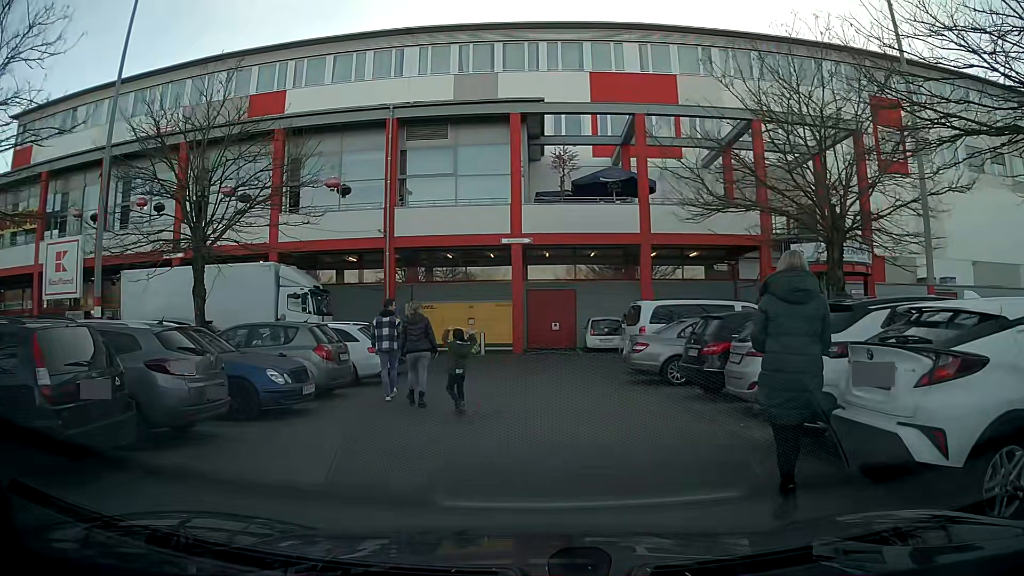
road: service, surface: asphalt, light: Day
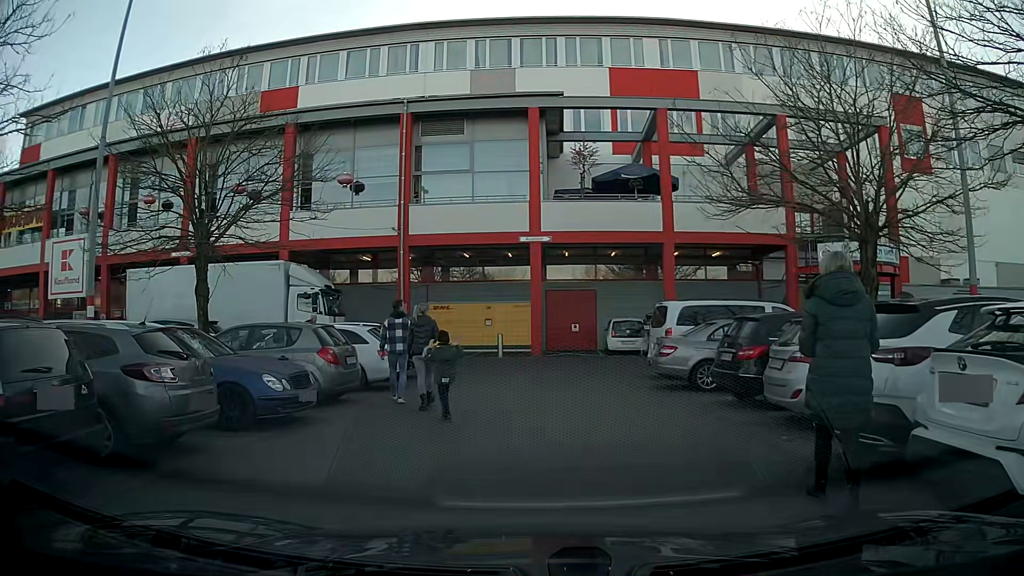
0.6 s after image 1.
(0.0, +0.9) m; -1°
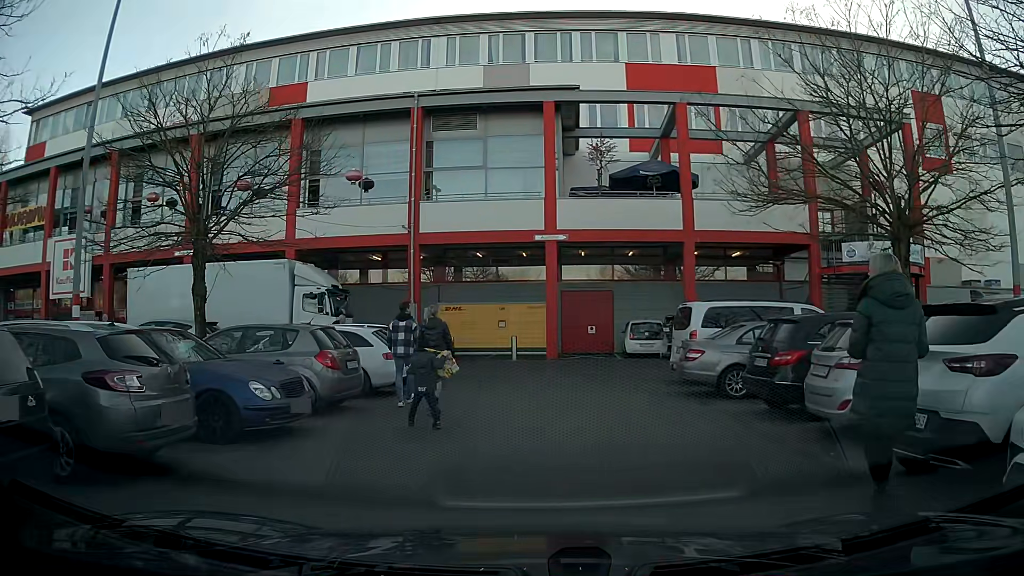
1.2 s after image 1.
(0.0, +1.0) m; -1°
(0, +10) (+2, +20) (+12, +20) (+22, +19) (+32, +19) (+42, +18) (+52, +18) (+62, +19) (+72, +18) (+82, +19) m
